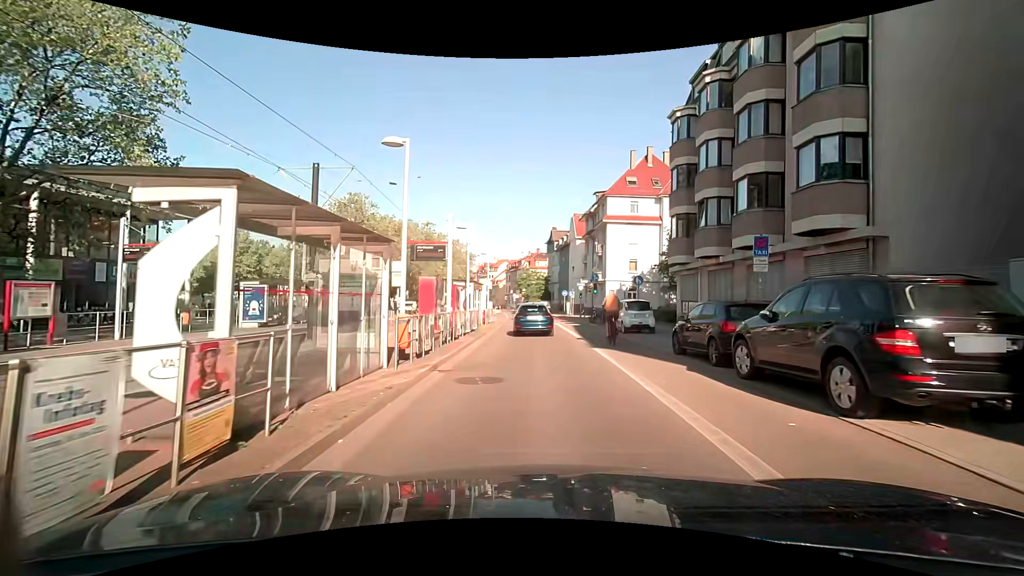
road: secondary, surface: asphalt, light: Day
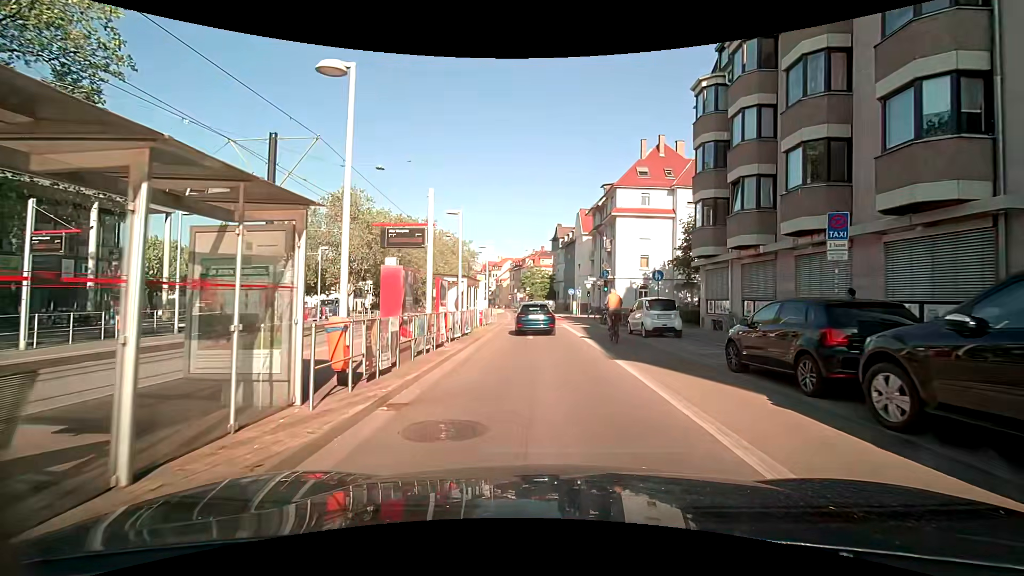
(-0.1, +3.6) m; 0°
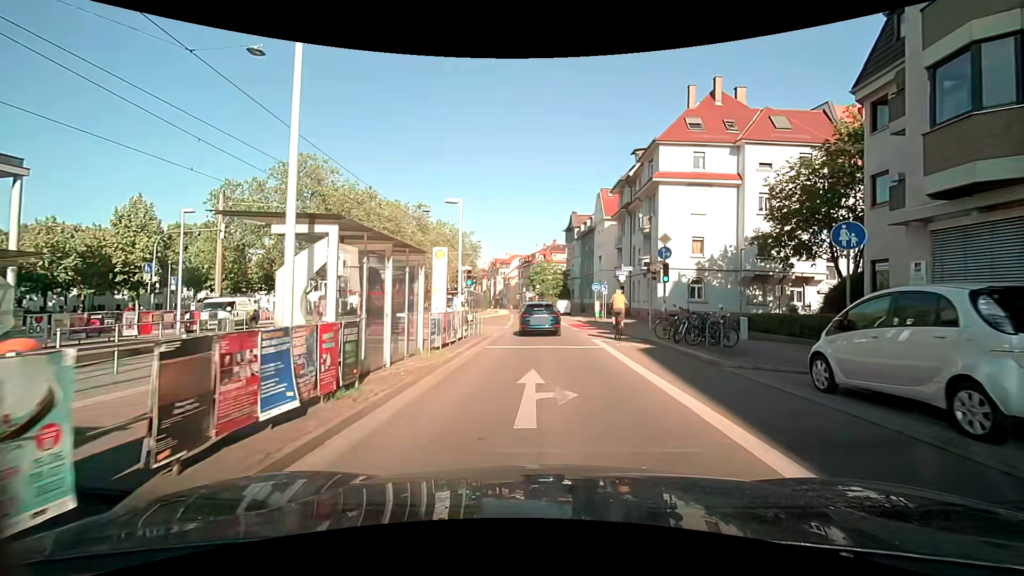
(-0.3, +14.6) m; -1°
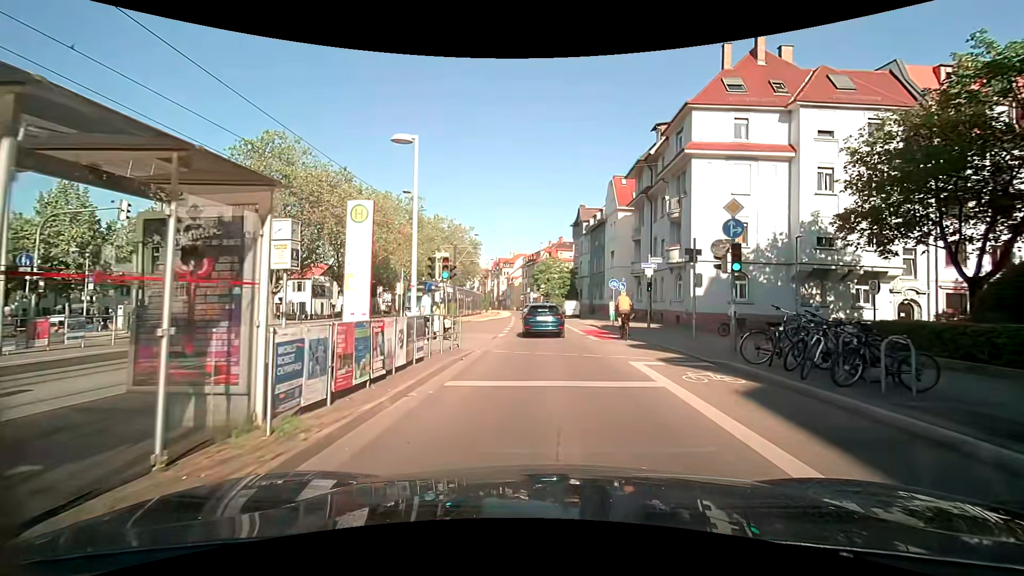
(-0.2, +7.2) m; -1°
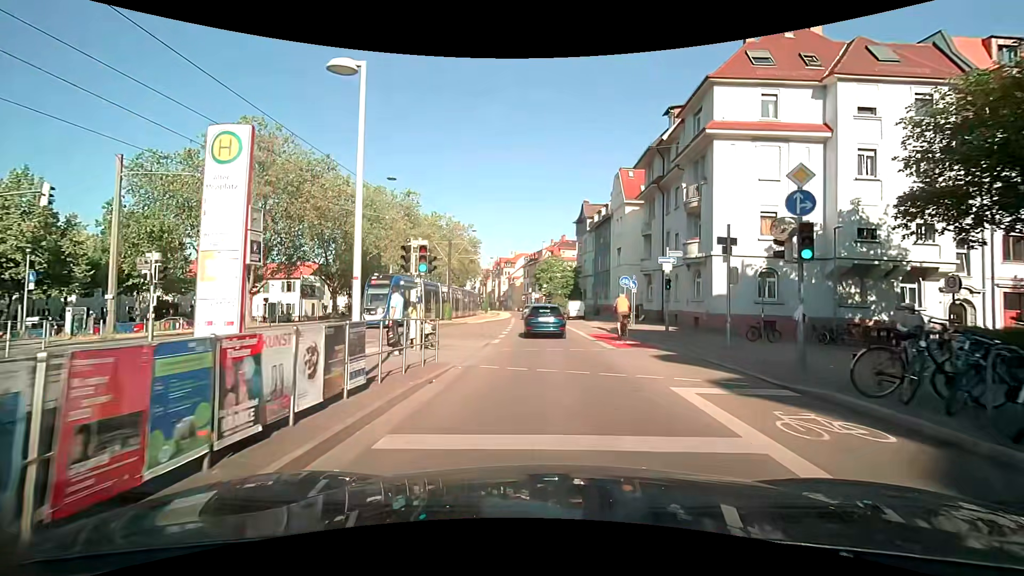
(0.0, +3.6) m; 0°
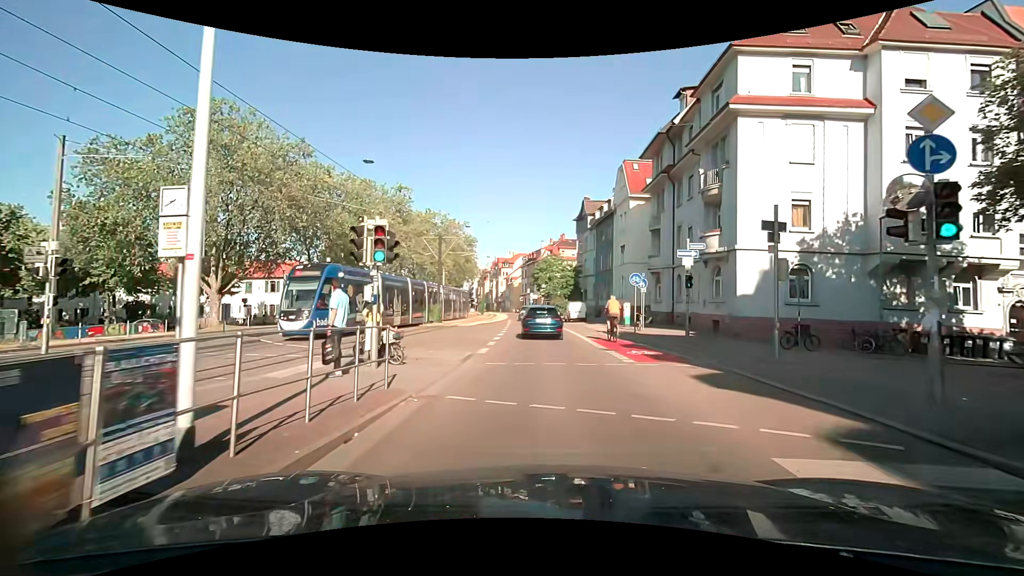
(0.0, +3.7) m; 0°
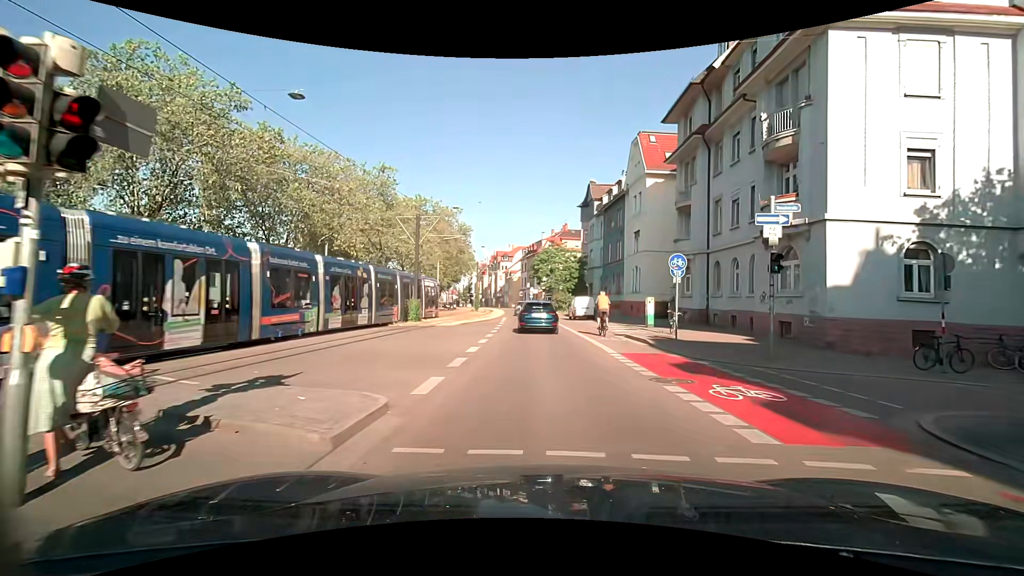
(0.0, +7.5) m; -1°
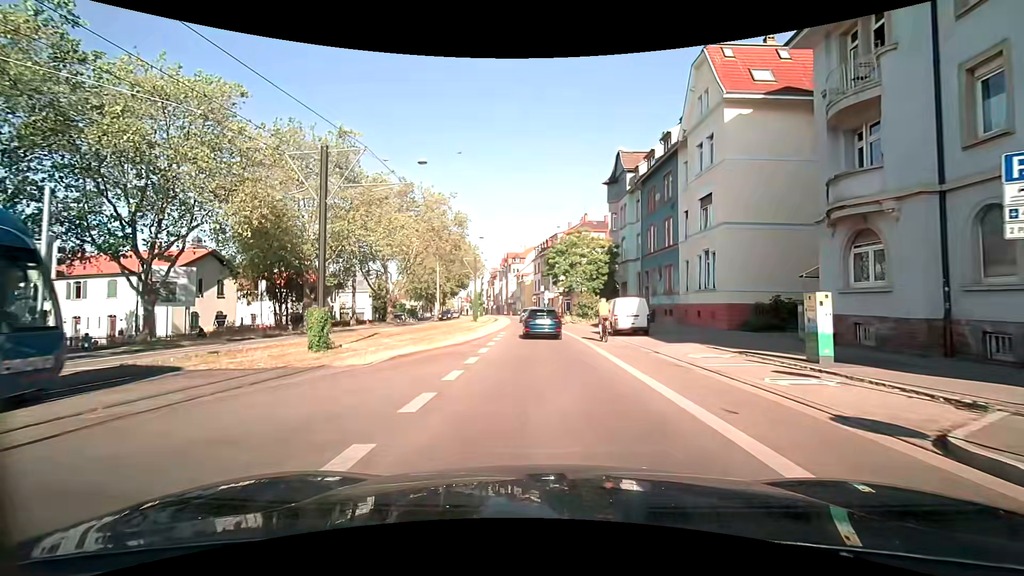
(-0.1, +16.0) m; -2°
(0, +10) (0, +20) (0, +30) (-1, +40) (-1, +50) (-2, +60) (-3, +70) (-4, +80) (-5, +90) (-7, +100) m
